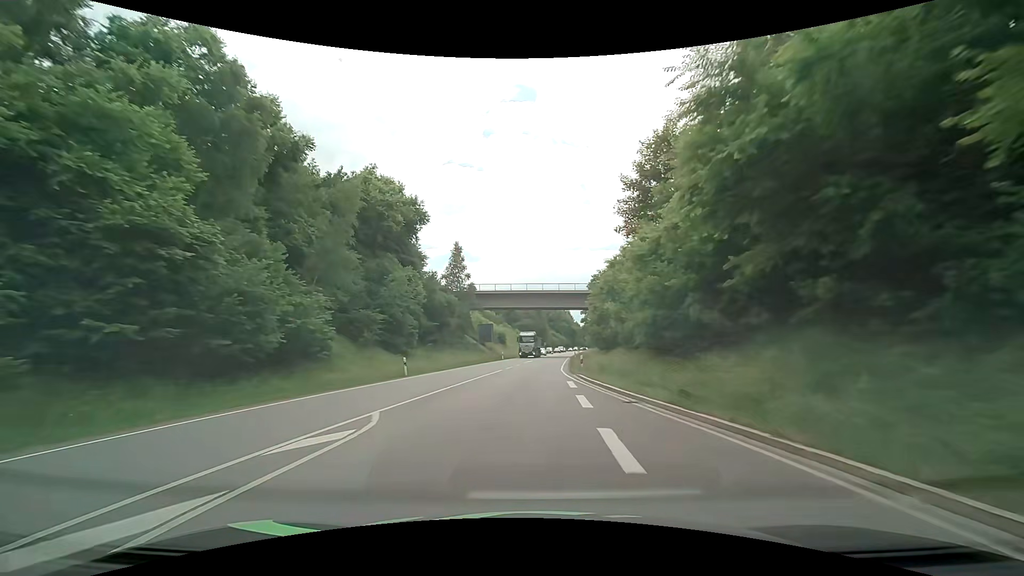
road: primary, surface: asphalt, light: Day
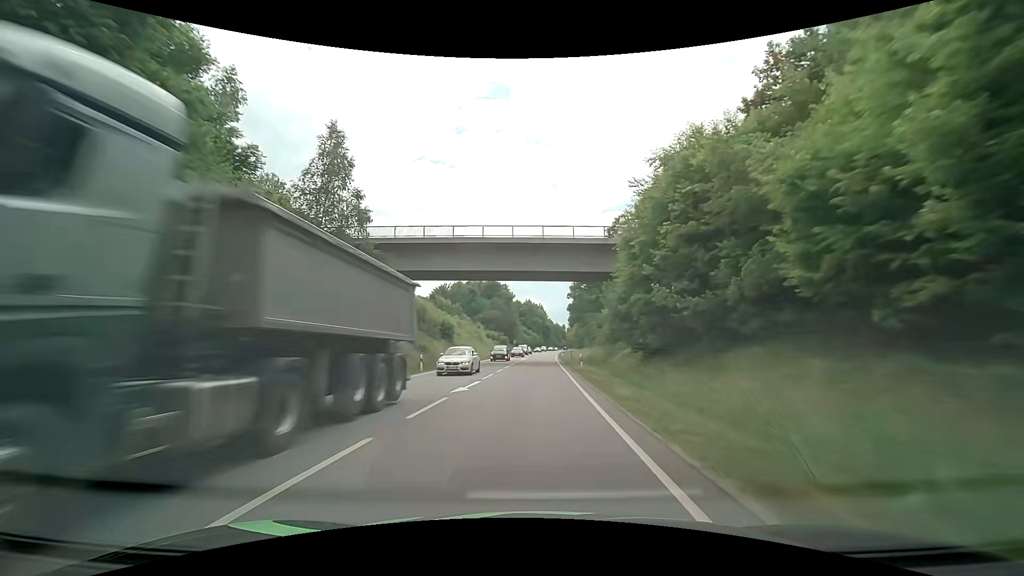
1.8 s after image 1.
(+1.1, +37.3) m; +4°
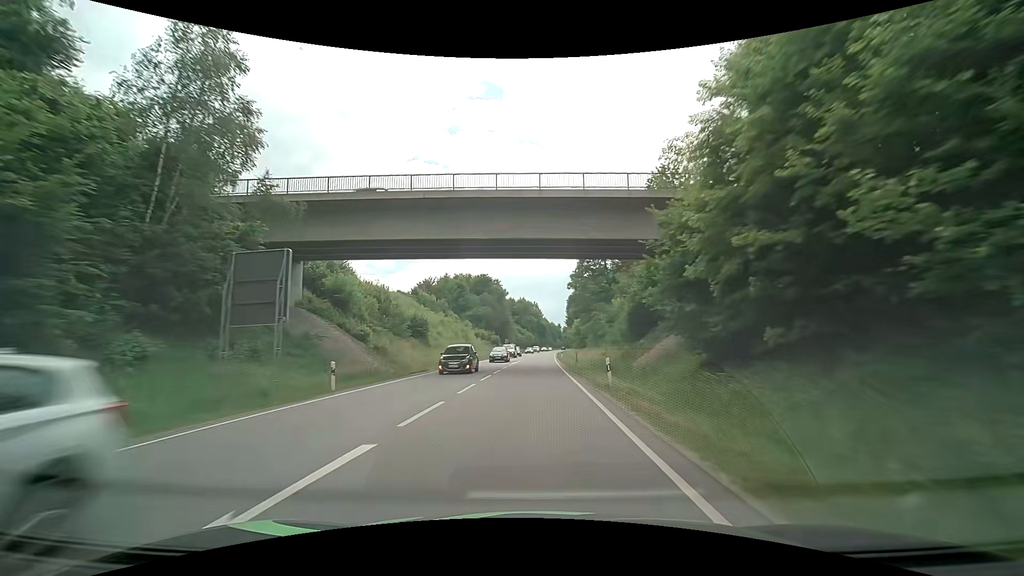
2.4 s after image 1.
(+0.1, +12.7) m; +1°
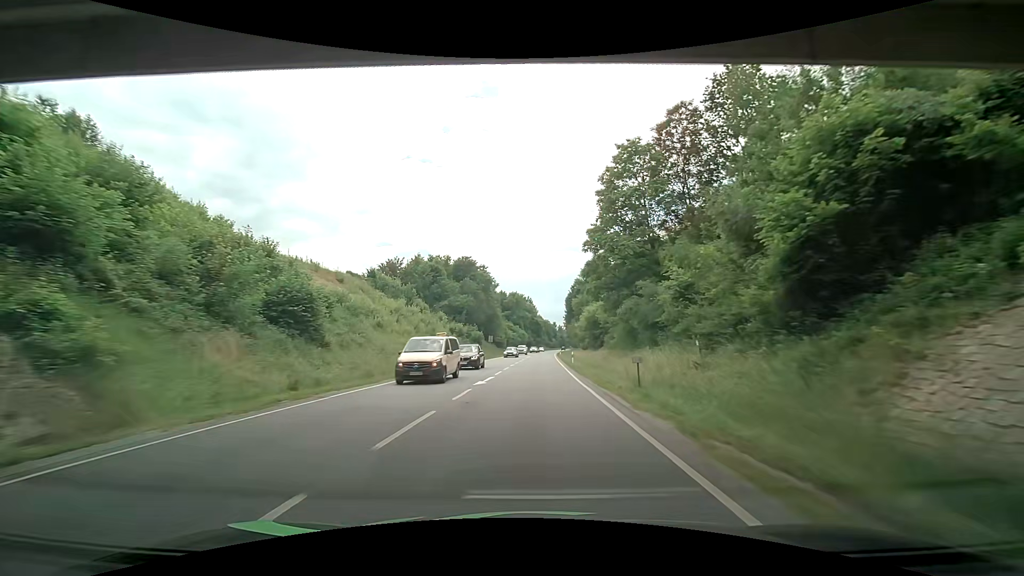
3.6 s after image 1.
(-0.1, +26.2) m; 0°
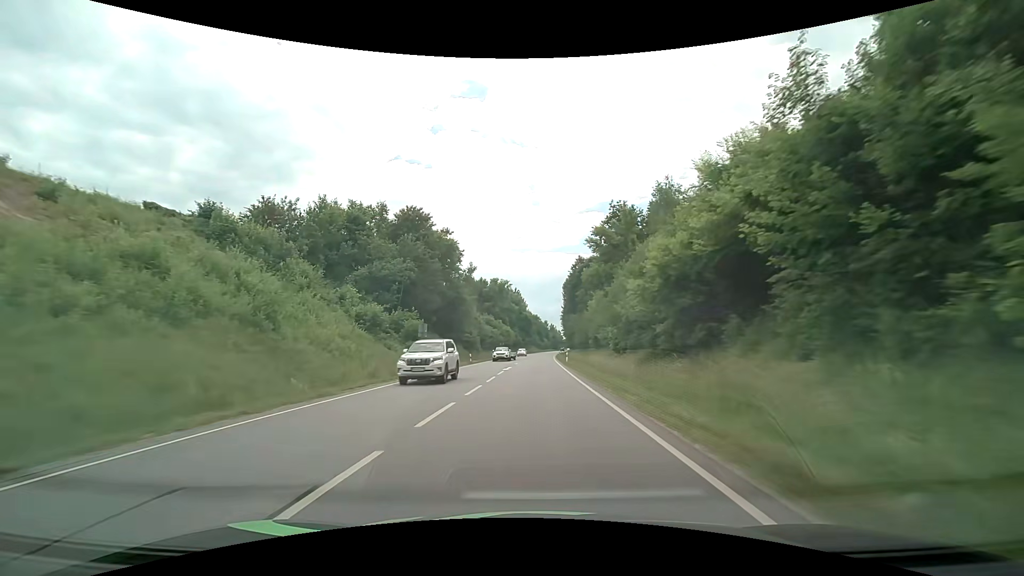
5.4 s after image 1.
(+0.9, +40.3) m; +2°
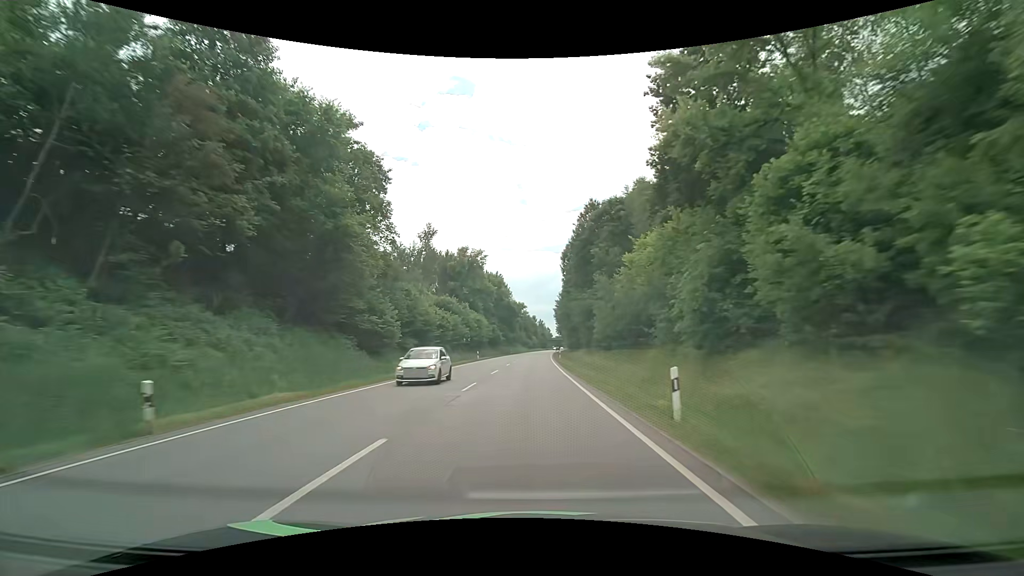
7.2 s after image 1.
(+0.5, +42.0) m; +1°
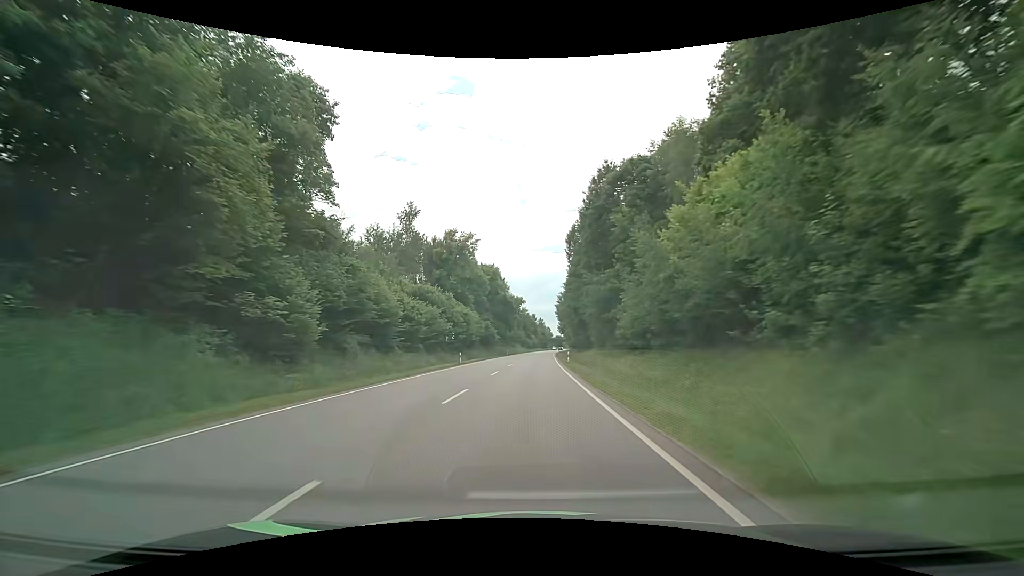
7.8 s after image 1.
(+0.1, +14.3) m; 0°
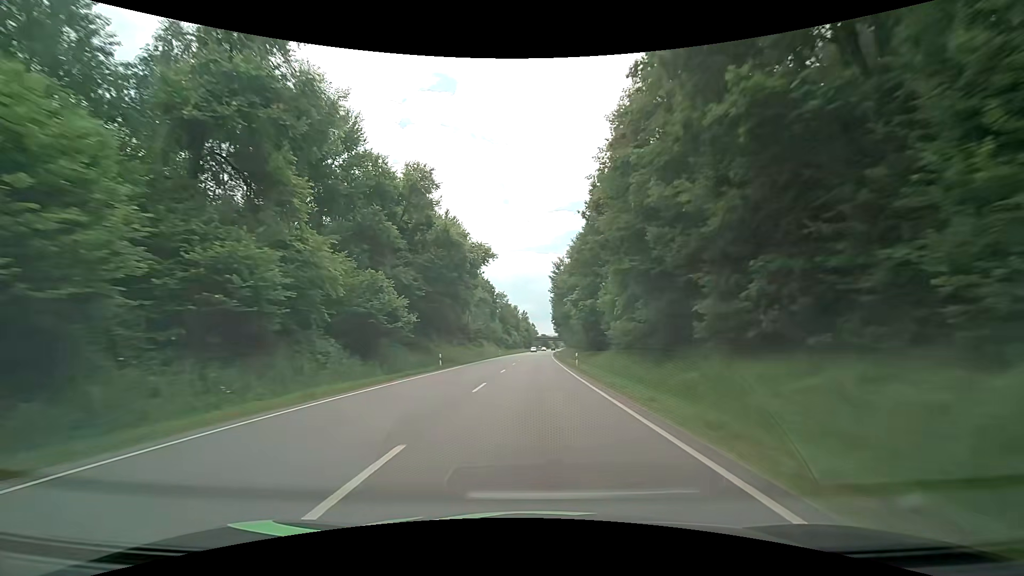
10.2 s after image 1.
(+0.5, +59.1) m; +2°
(0, +10) (0, +20) (0, +30) (0, +40) (0, +50) (0, +60) (+1, +70) (+1, +80) (+1, +90) (+1, +100) m
